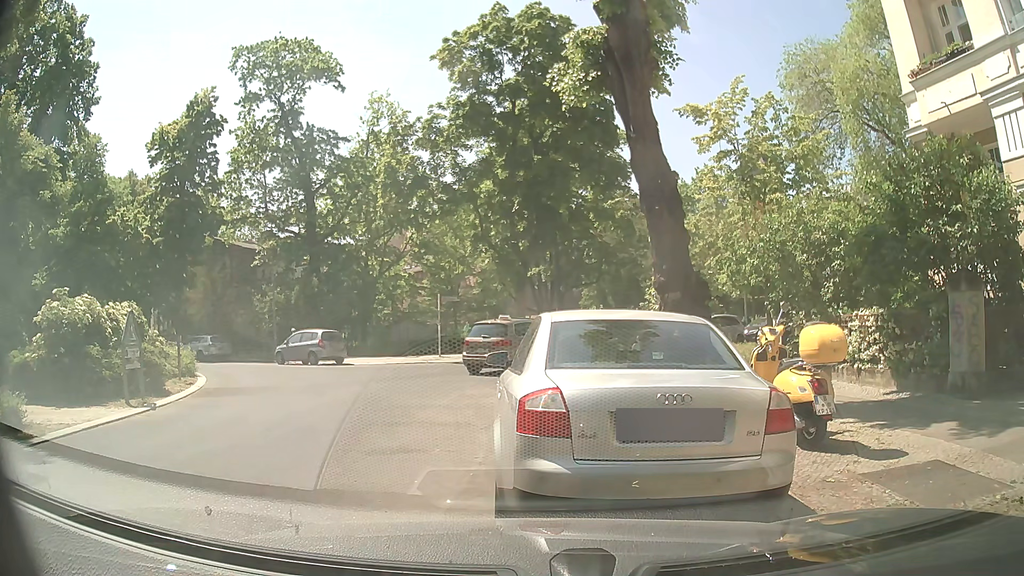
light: Day
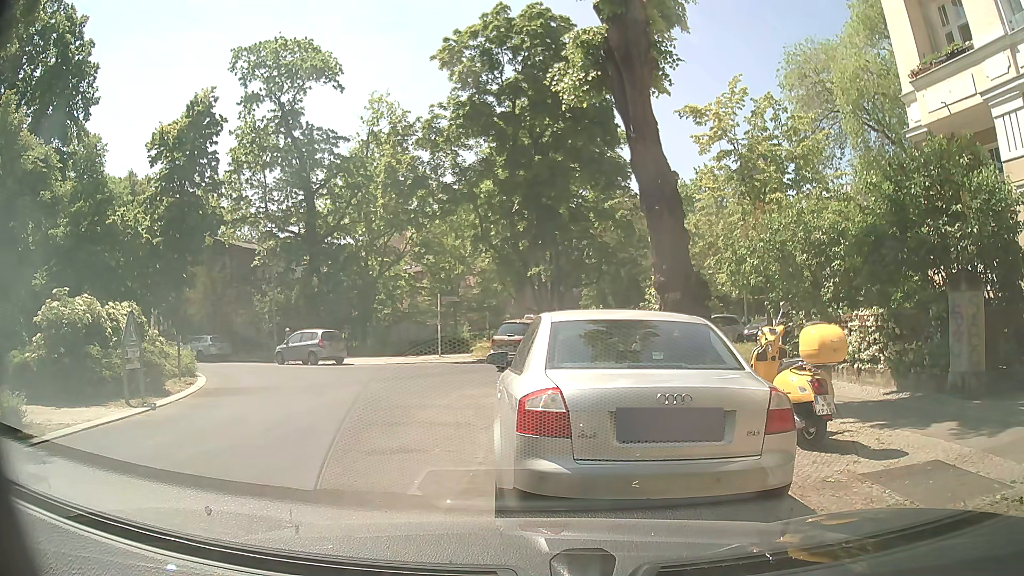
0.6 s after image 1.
(0.0, 0.0) m; 0°
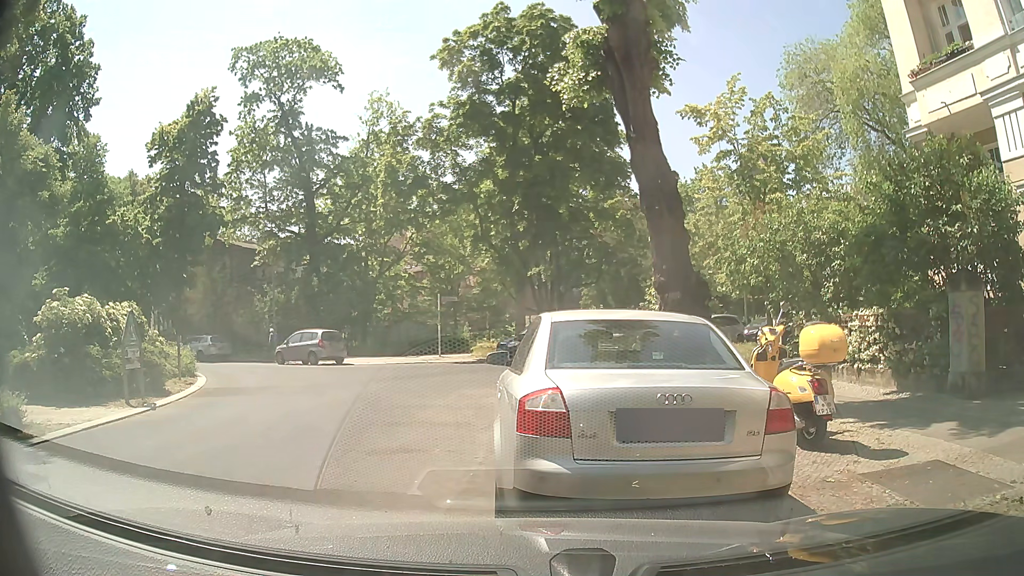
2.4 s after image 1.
(0.0, 0.0) m; 0°
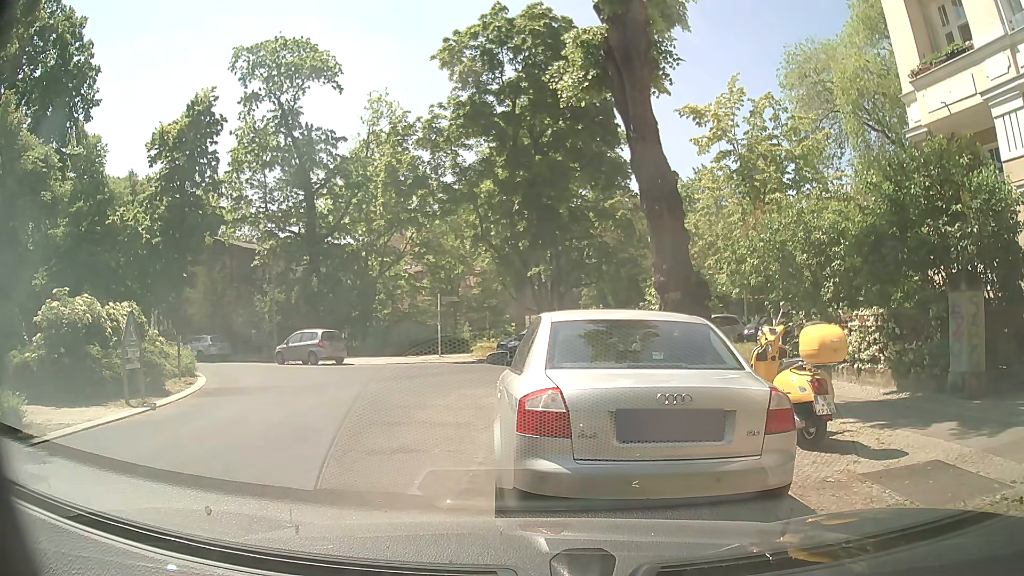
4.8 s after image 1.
(0.0, 0.0) m; 0°
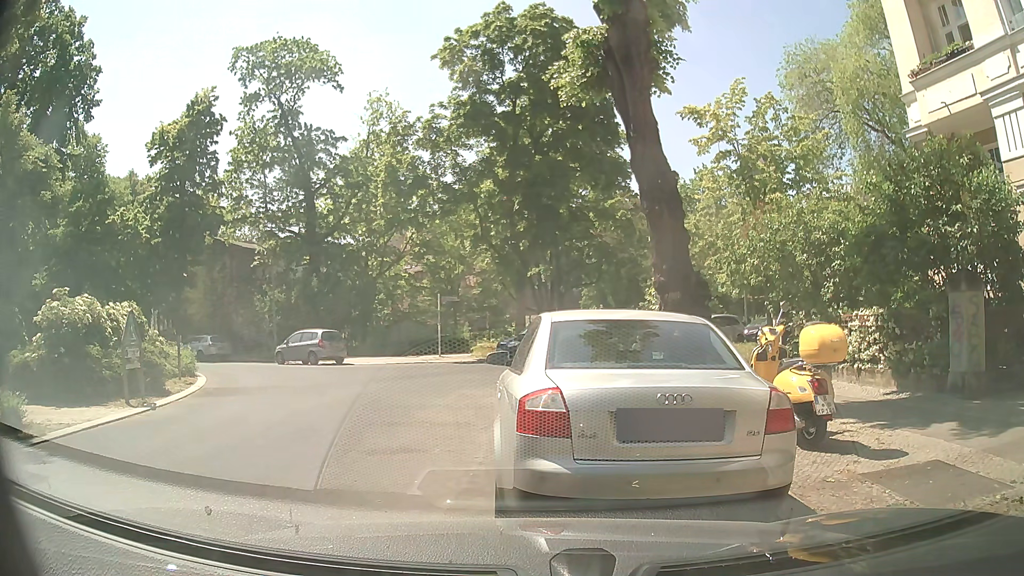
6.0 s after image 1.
(0.0, 0.0) m; 0°
